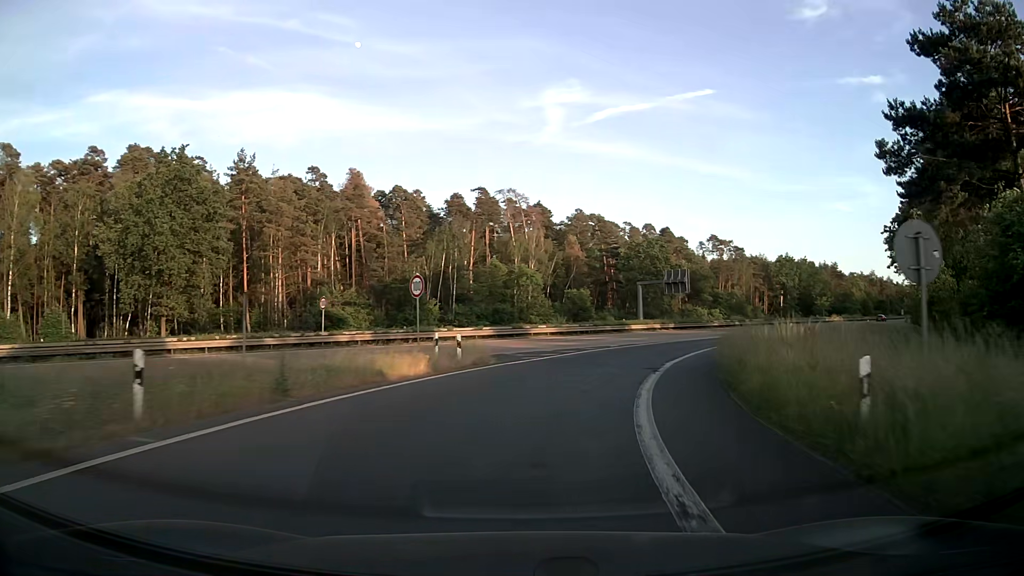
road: motorway_link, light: Day
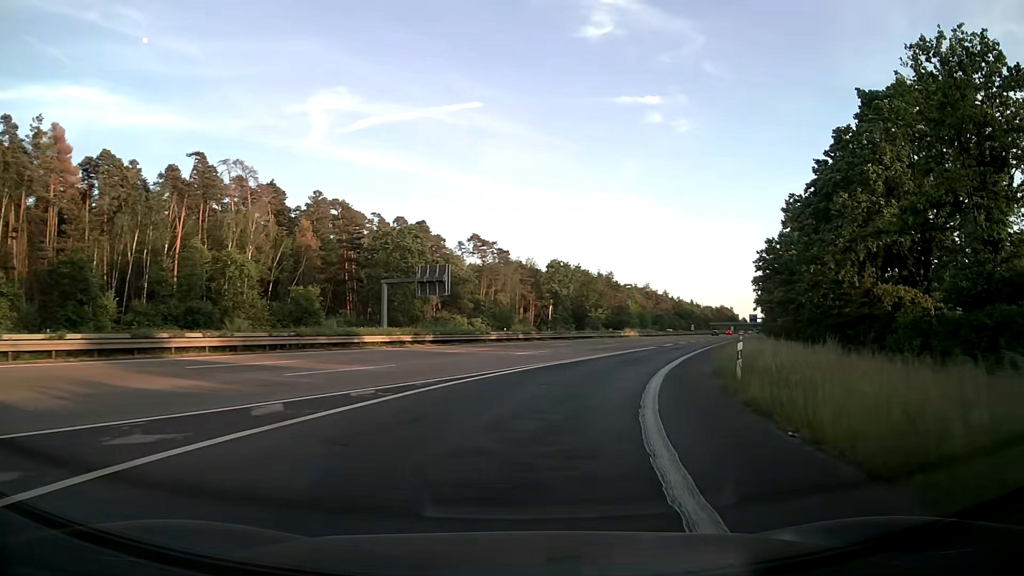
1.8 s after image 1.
(+4.5, +24.9) m; +21°
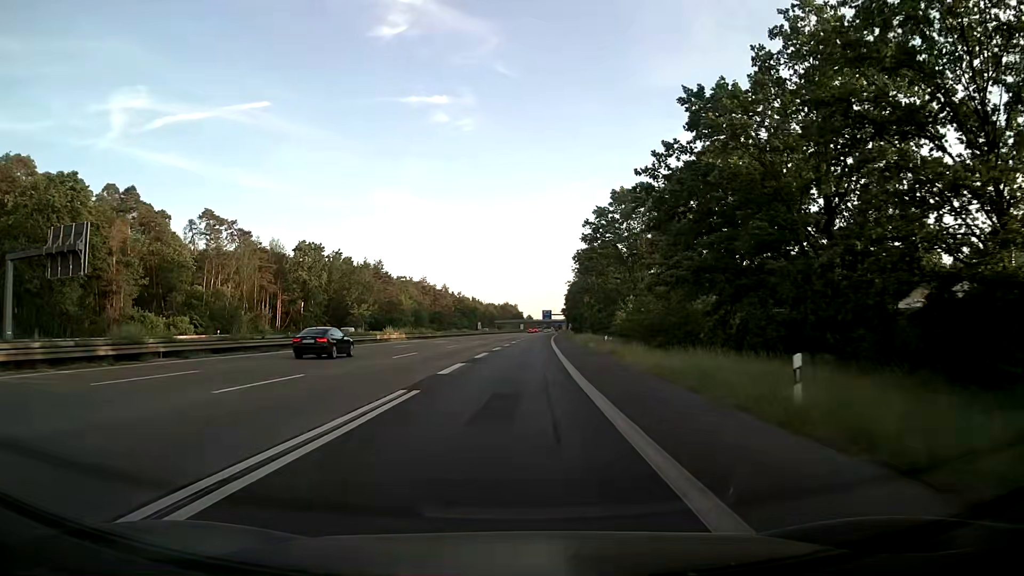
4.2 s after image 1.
(+7.9, +36.5) m; +19°
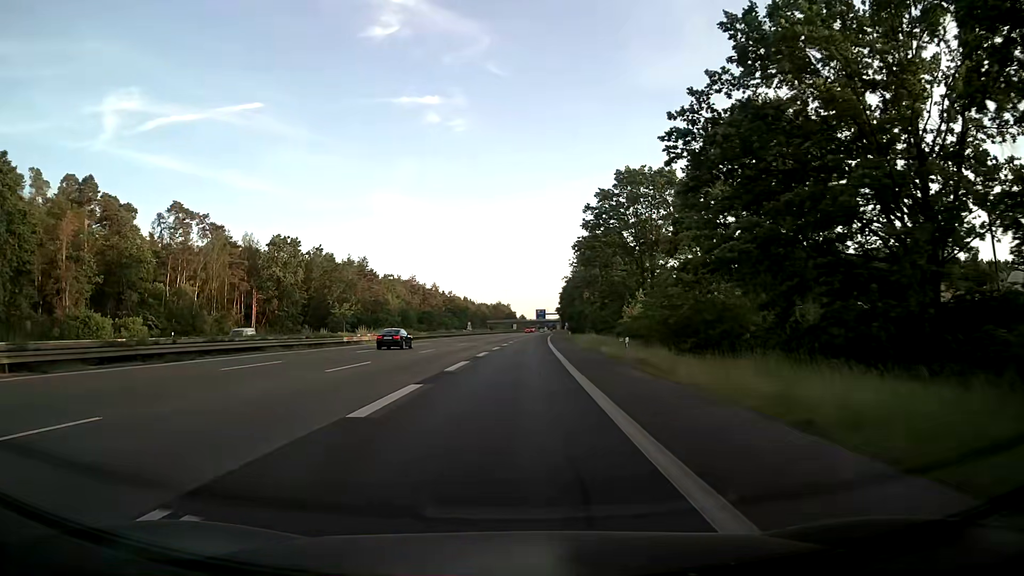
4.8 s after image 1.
(+0.1, +10.4) m; +1°
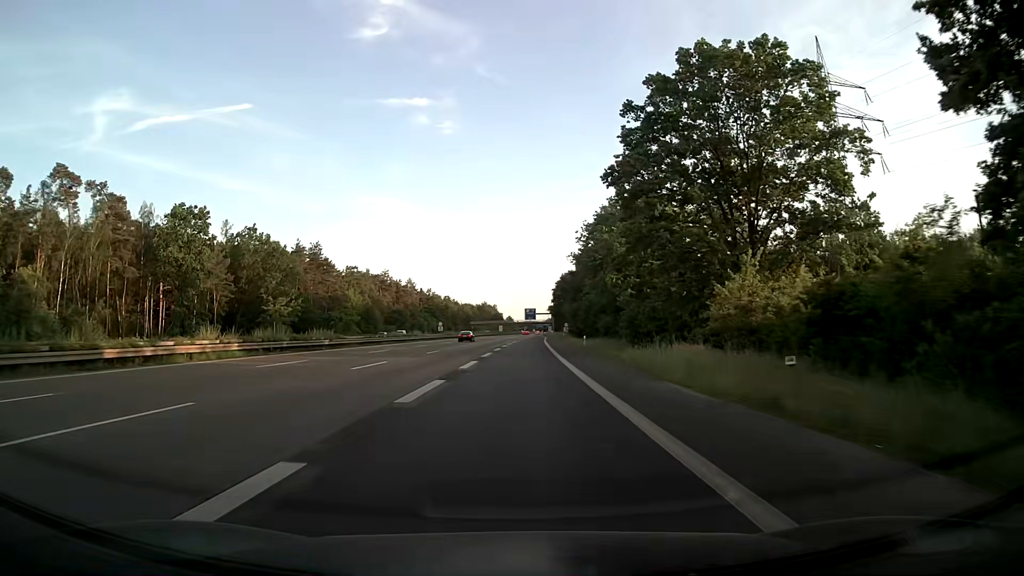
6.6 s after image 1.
(+0.3, +33.7) m; +1°
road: motorway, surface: asphalt
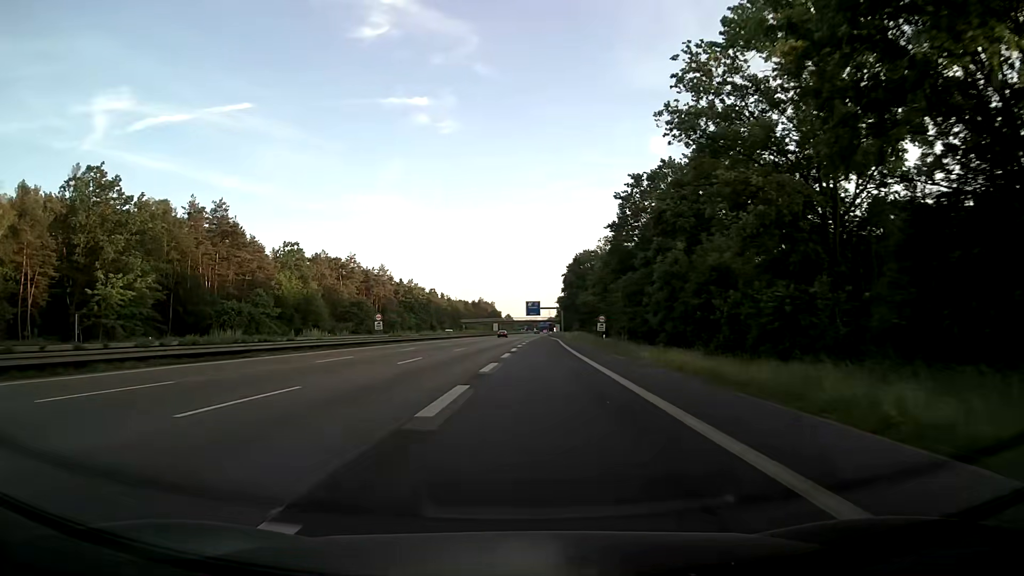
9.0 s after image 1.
(0.0, +50.6) m; 0°
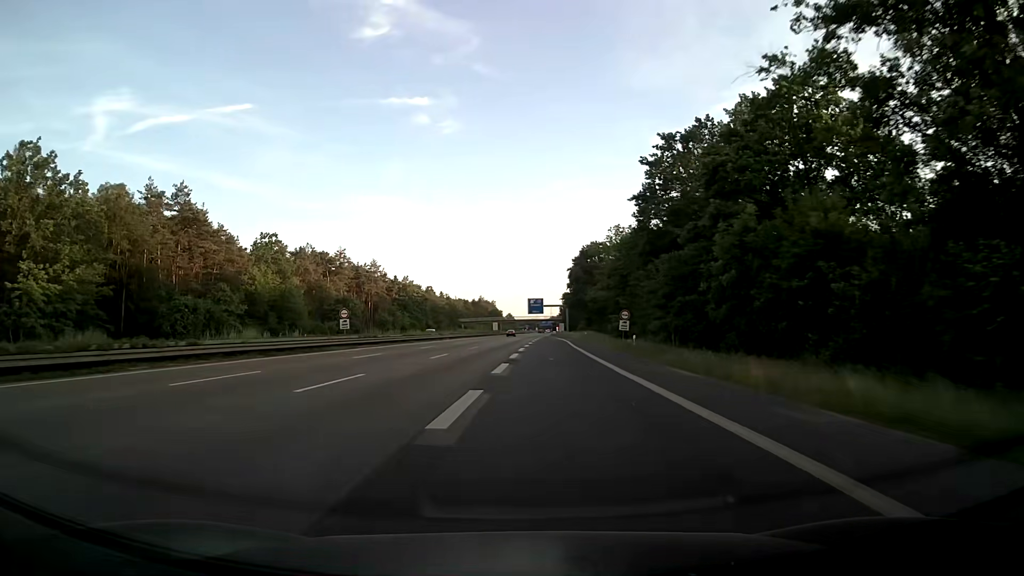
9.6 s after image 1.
(0.0, +13.3) m; 0°
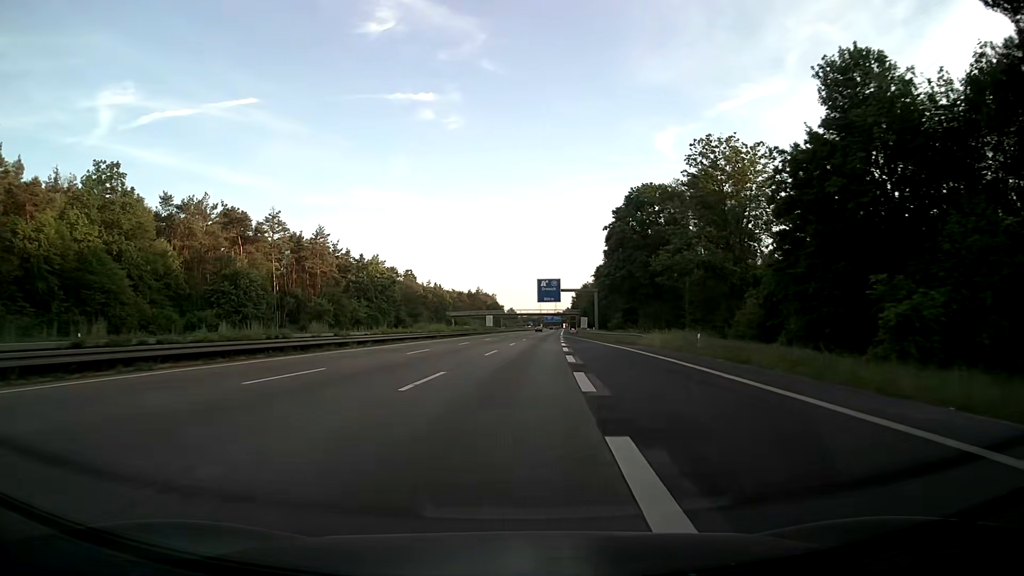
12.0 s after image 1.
(-0.1, +55.1) m; -1°
(0, +10) (0, +20) (0, +30) (+1, +40) (+1, +50) (+2, +60) (+2, +70) (+3, +80) (+4, +90) (+4, +100) m
